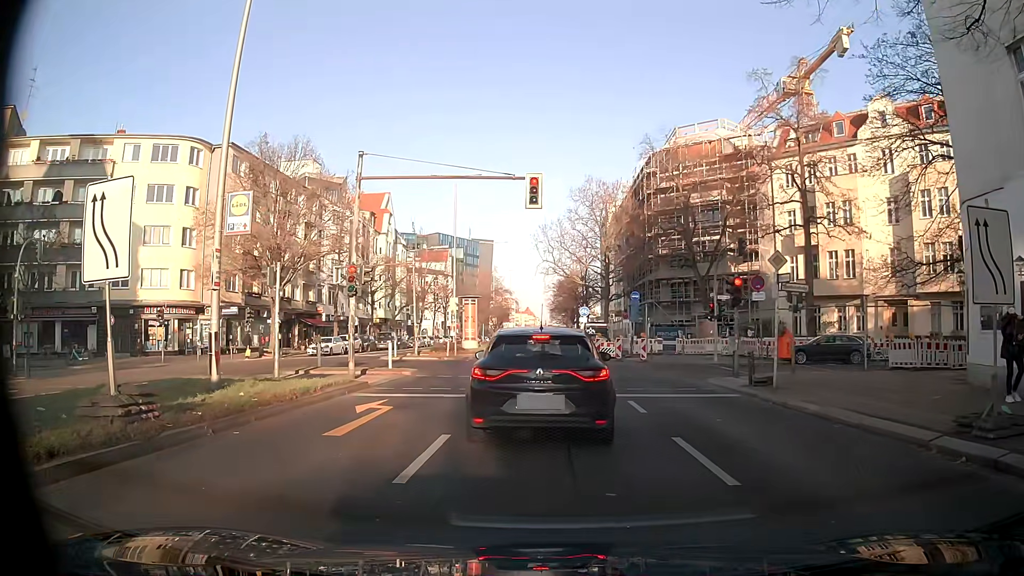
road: tertiary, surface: asphalt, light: Day
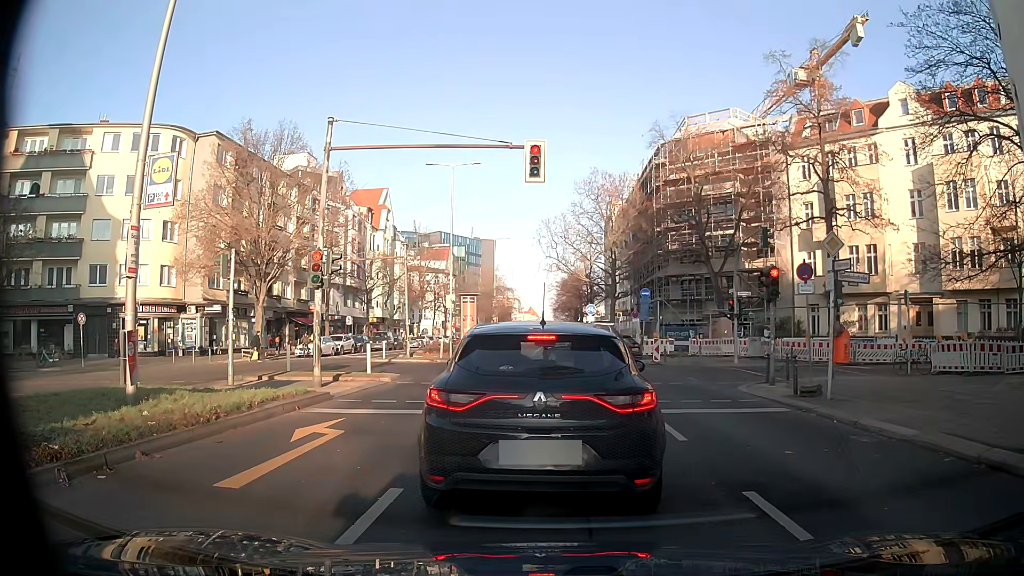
(-0.1, +3.2) m; 0°
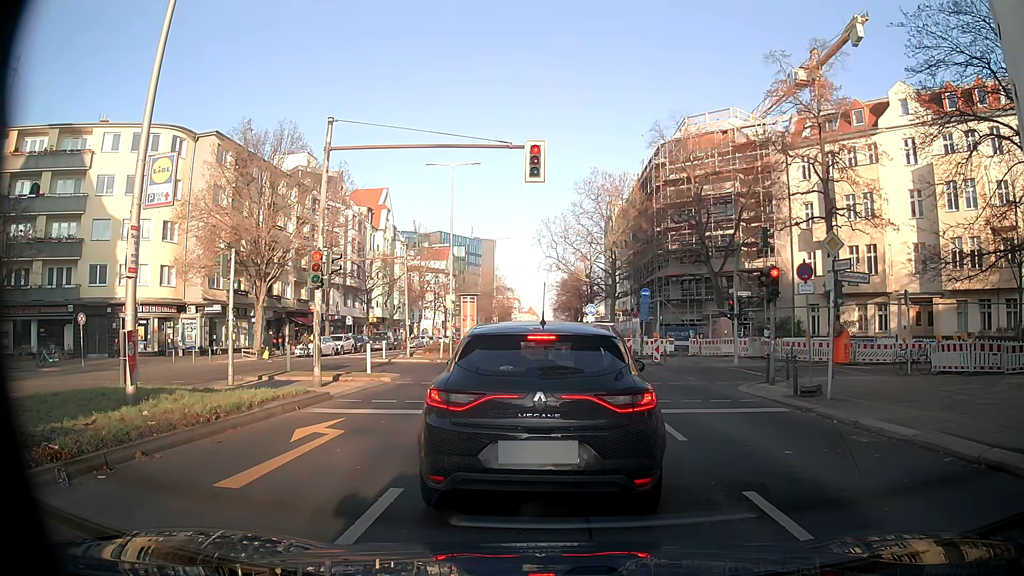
(0.0, 0.0) m; 0°
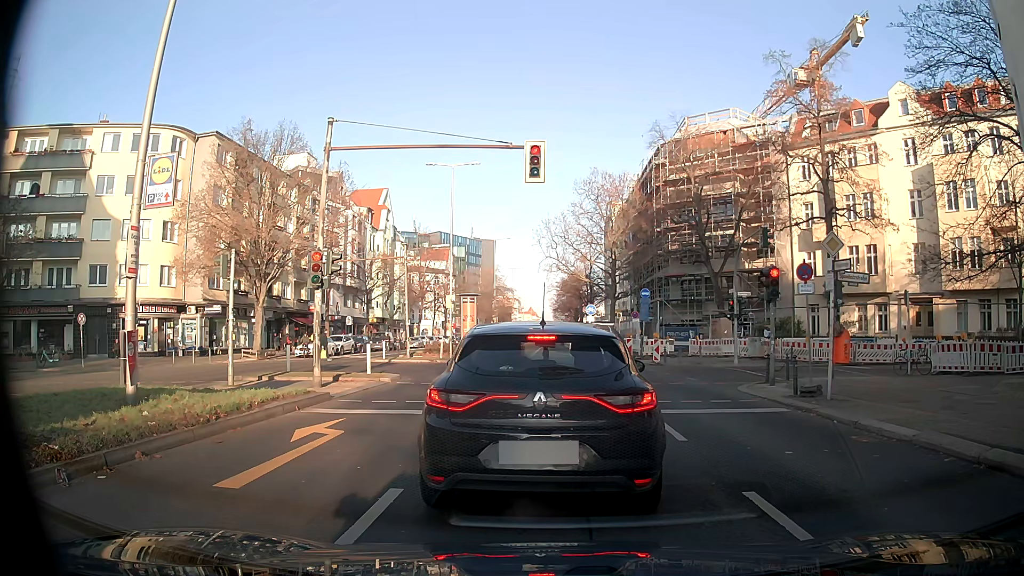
(0.0, 0.0) m; 0°
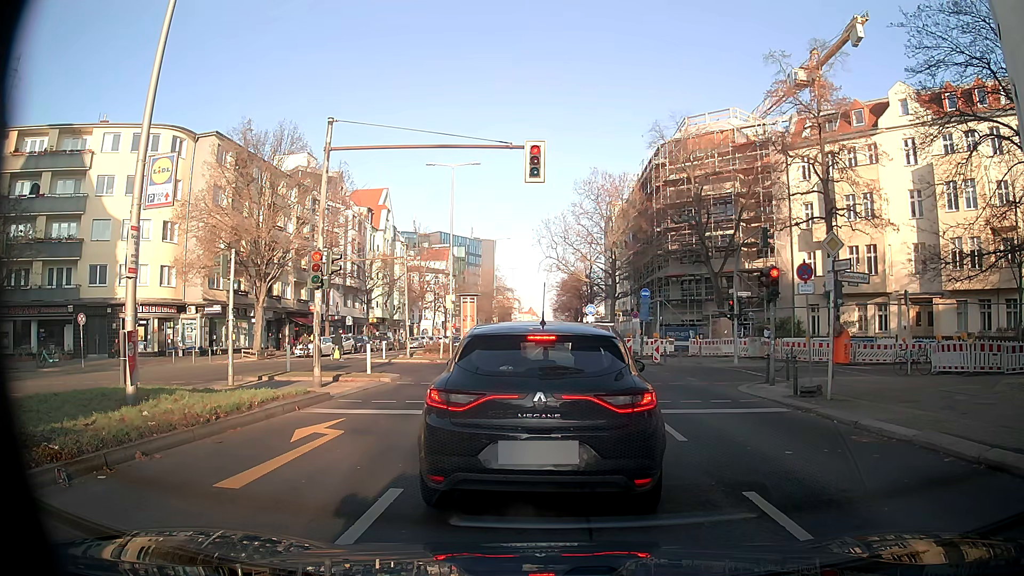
(0.0, 0.0) m; 0°
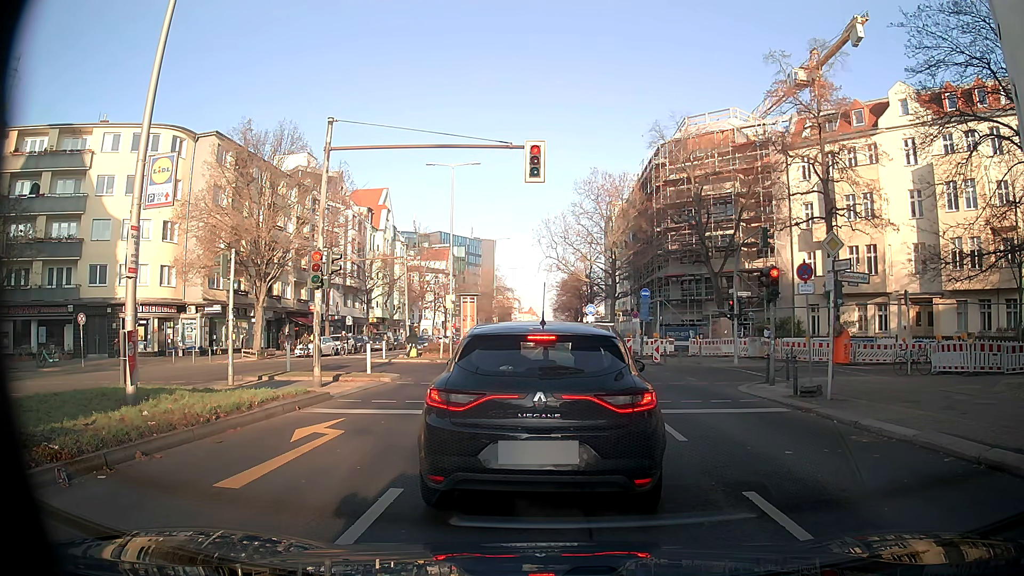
(0.0, 0.0) m; 0°
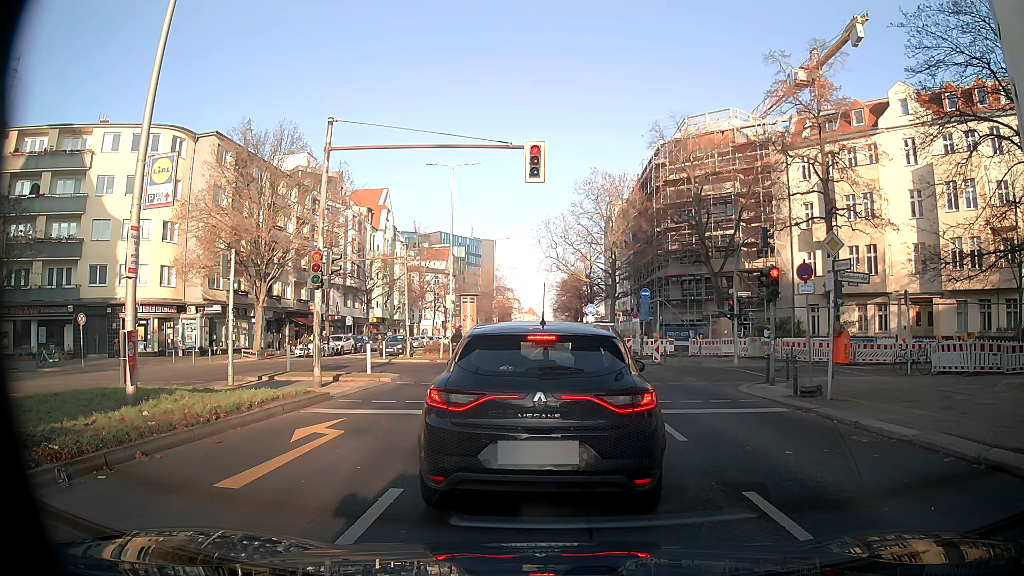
(0.0, 0.0) m; 0°
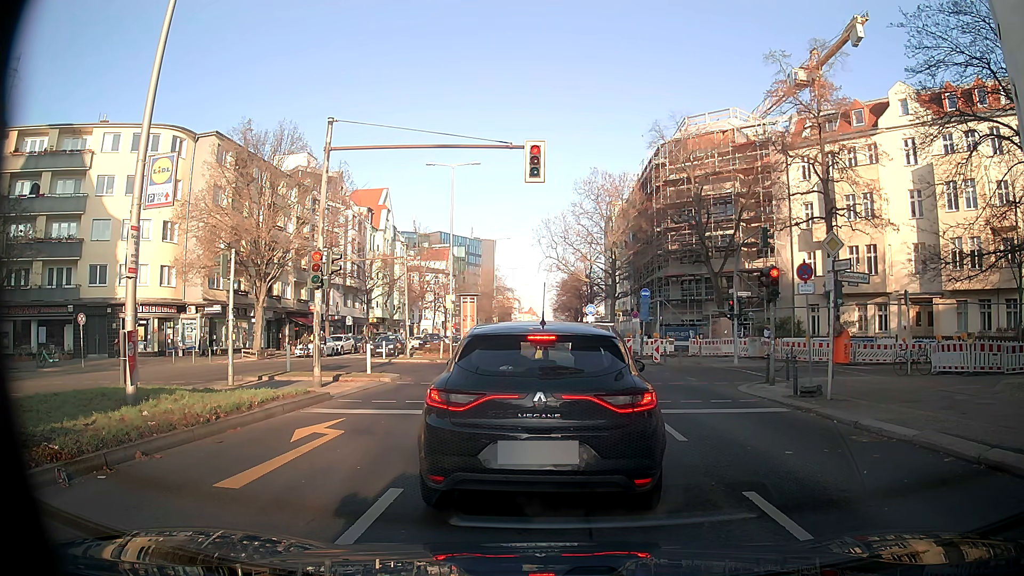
(0.0, 0.0) m; 0°
(0, +10) (-1, +20) (-2, +30) (-3, +40) (-4, +50) (-4, +60) (-4, +70) (-4, +80) (-4, +90) (-4, +100) m
